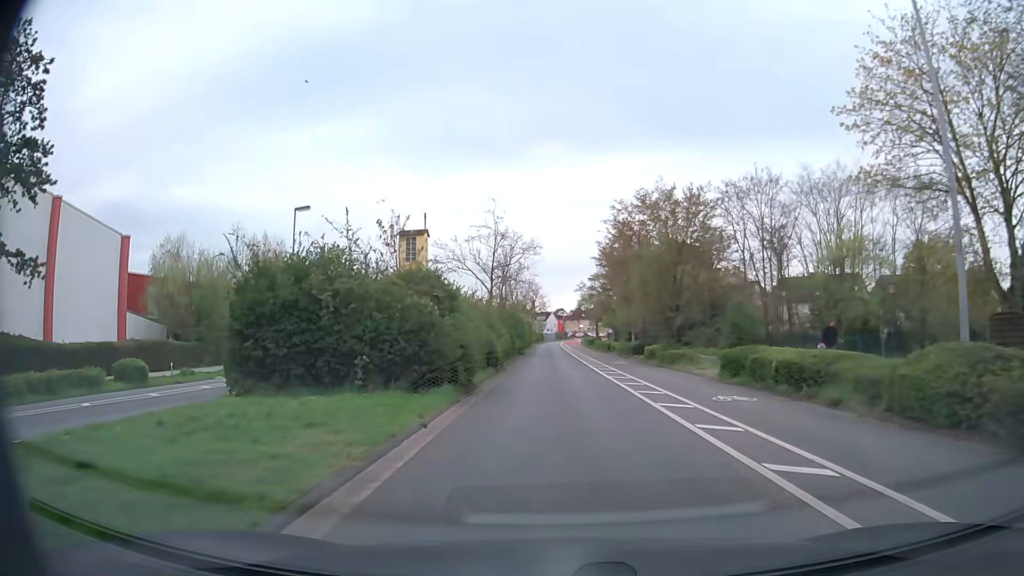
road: secondary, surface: asphalt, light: Day
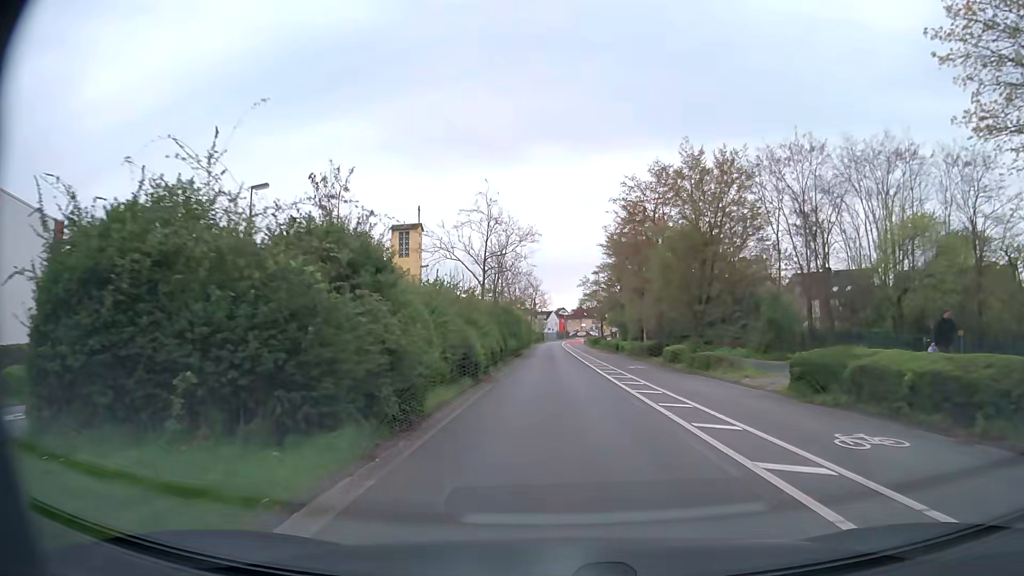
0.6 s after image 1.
(0.0, +7.2) m; 0°
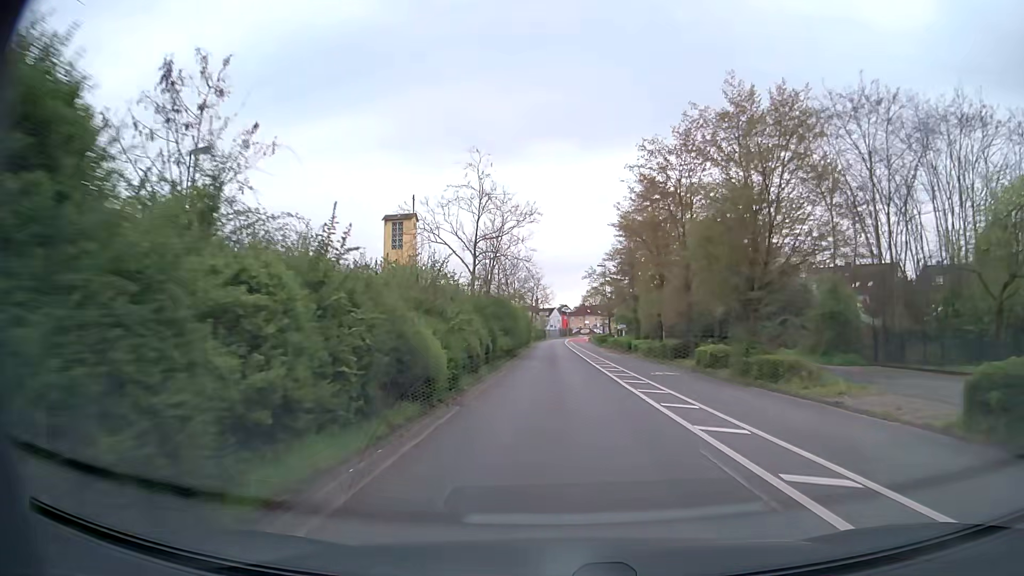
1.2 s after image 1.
(0.0, +7.7) m; 0°
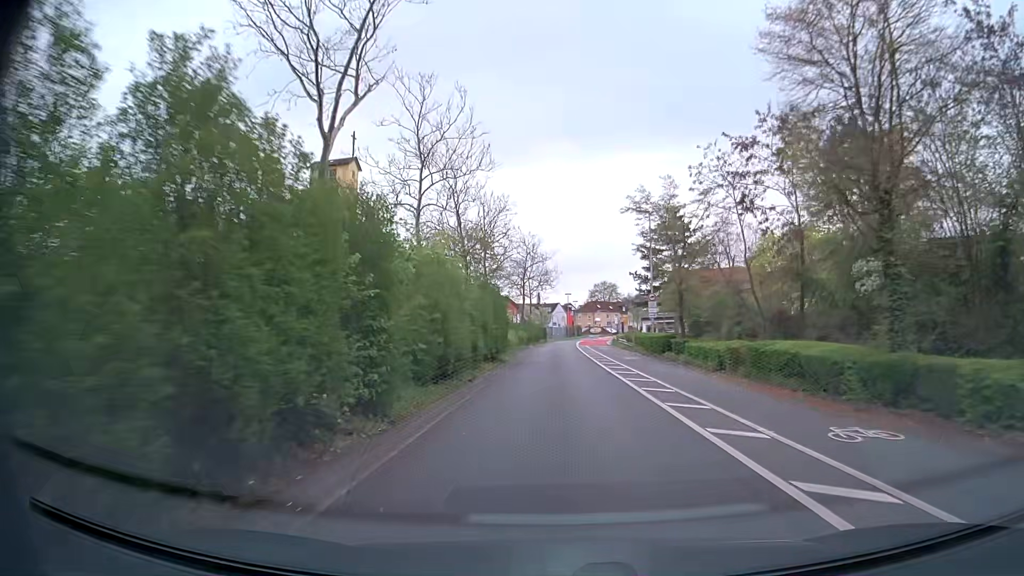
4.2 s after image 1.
(-0.2, +39.6) m; 0°
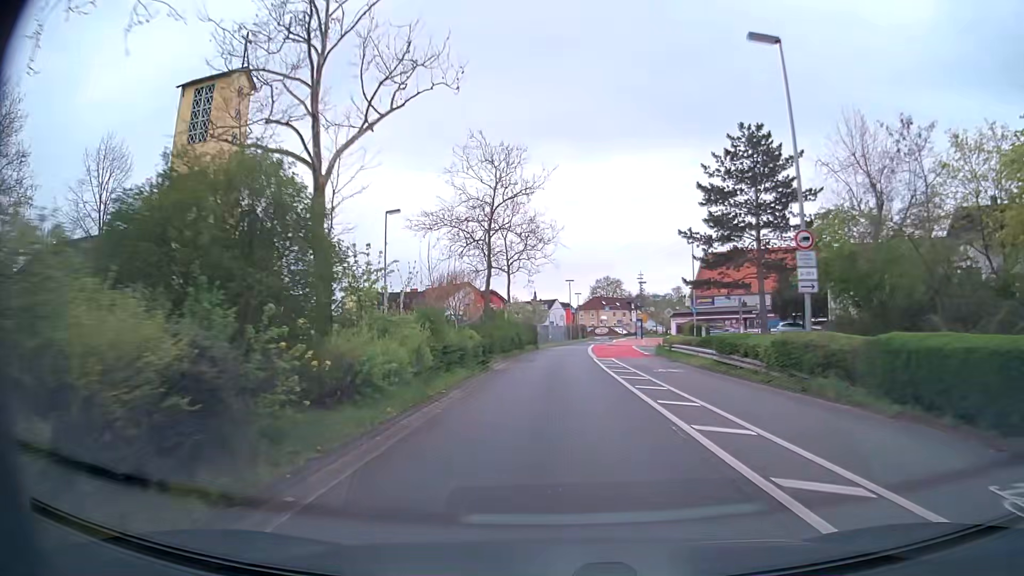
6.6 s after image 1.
(-0.2, +31.6) m; 0°
(0, +10) (0, +20) (0, +30) (0, +40) (0, +50) (+1, +60) (+2, +70) (+3, +80) (+5, +90) (+6, +100) m
